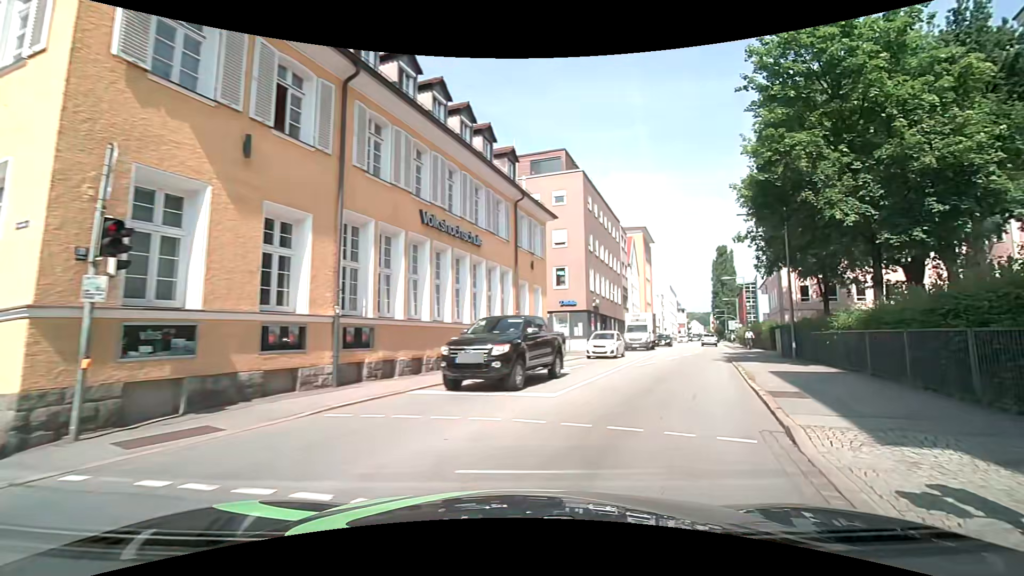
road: primary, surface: asphalt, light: Day
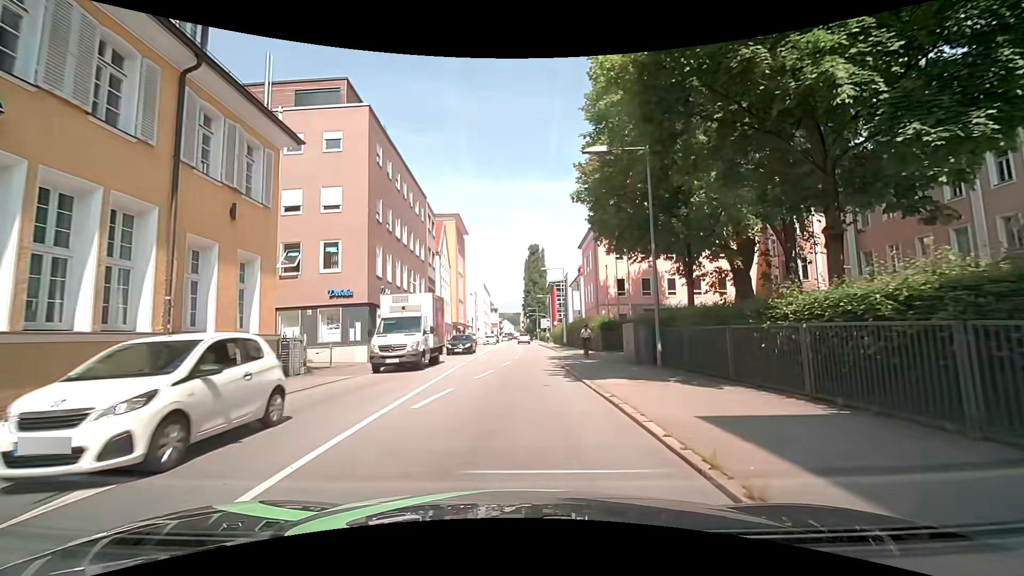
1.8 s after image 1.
(+2.9, +11.6) m; +22°
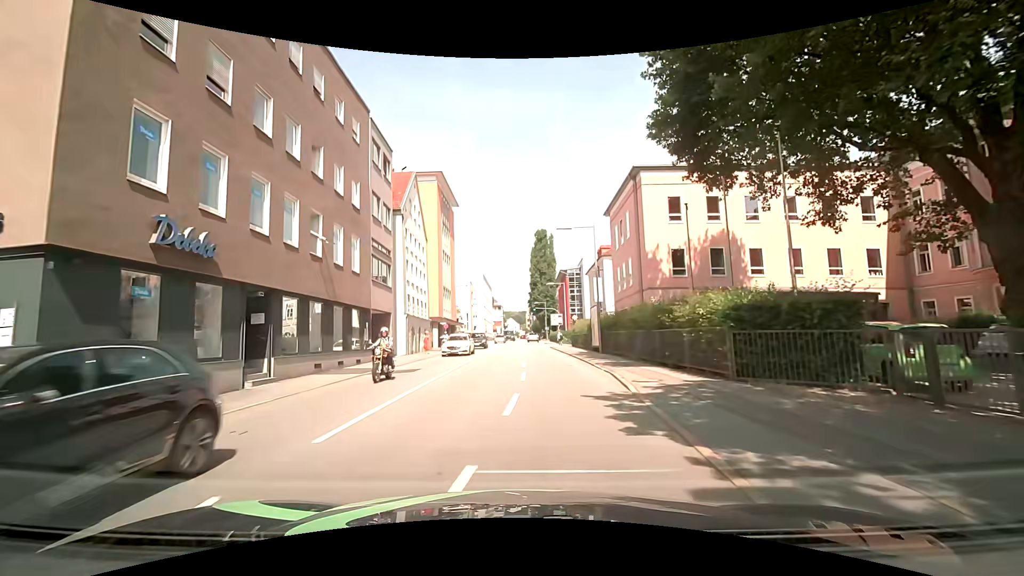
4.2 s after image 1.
(+0.1, +19.1) m; -1°
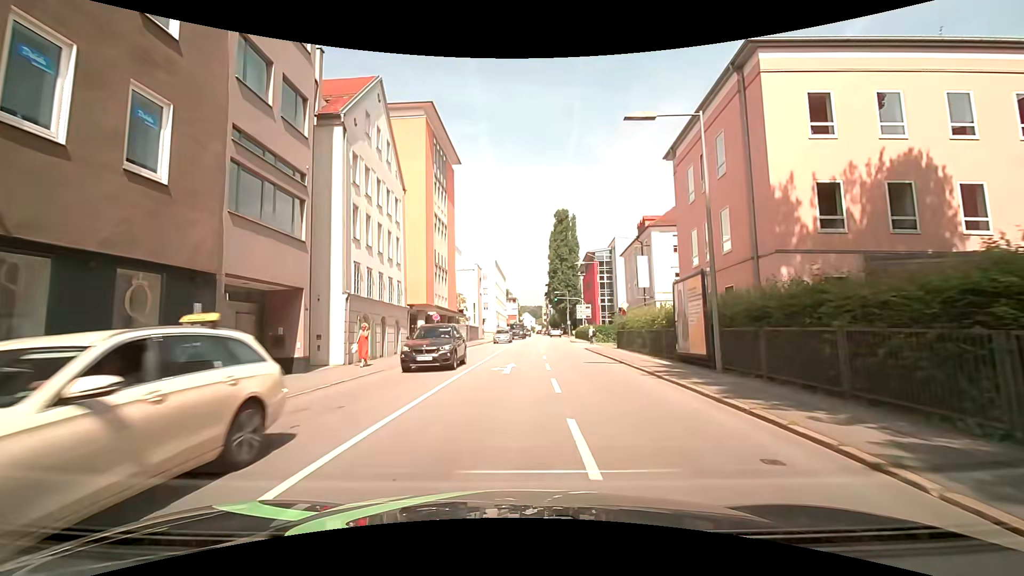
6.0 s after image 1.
(-0.1, +15.6) m; -1°
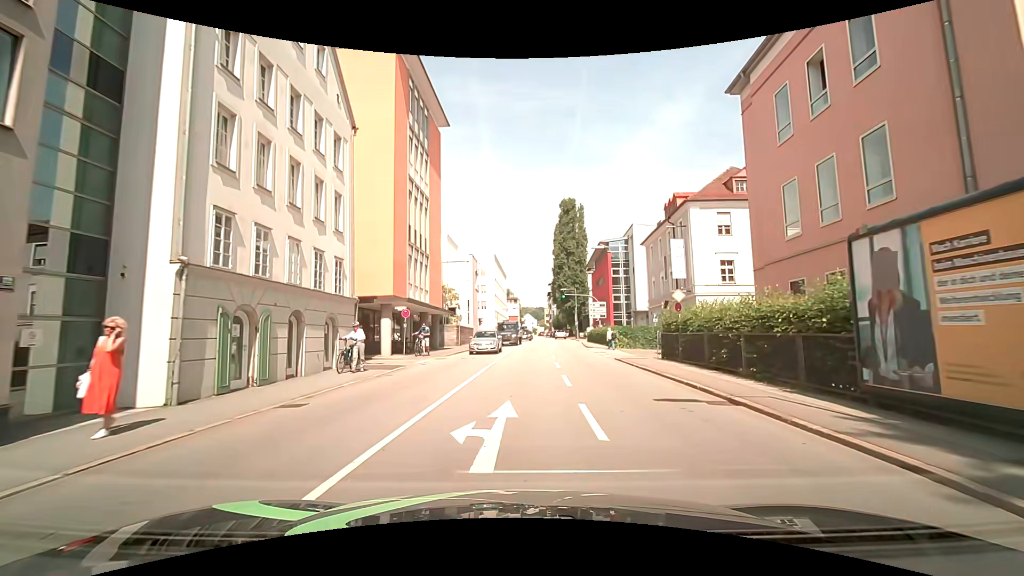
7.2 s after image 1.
(0.0, +10.3) m; -1°
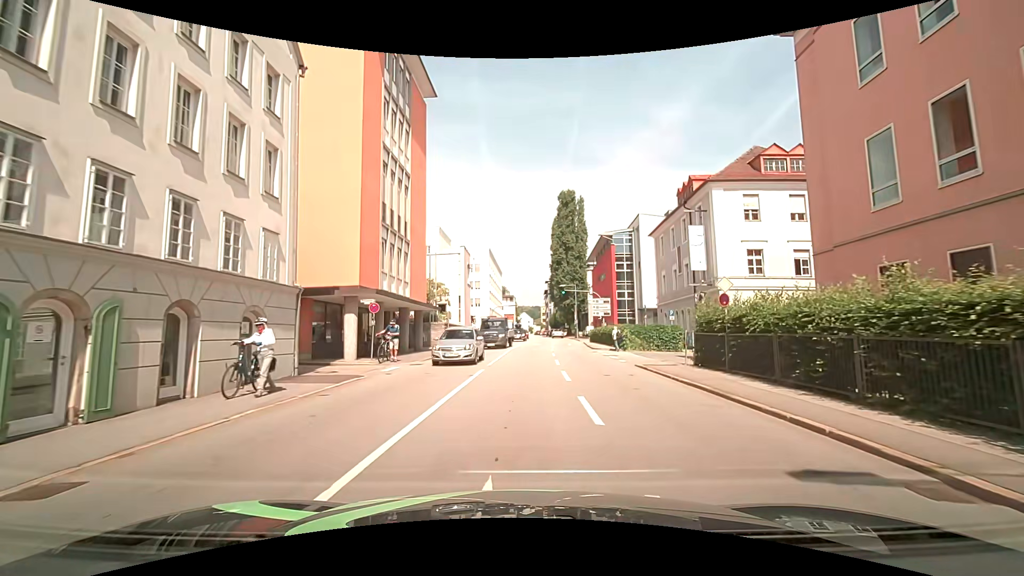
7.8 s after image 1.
(+0.1, +5.1) m; +2°
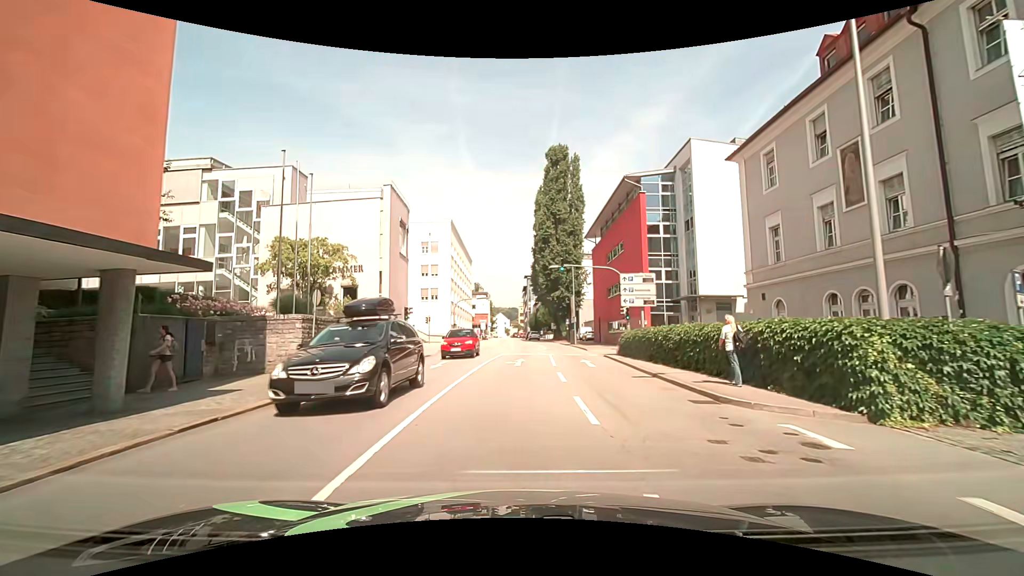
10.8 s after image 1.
(+0.4, +24.1) m; +1°
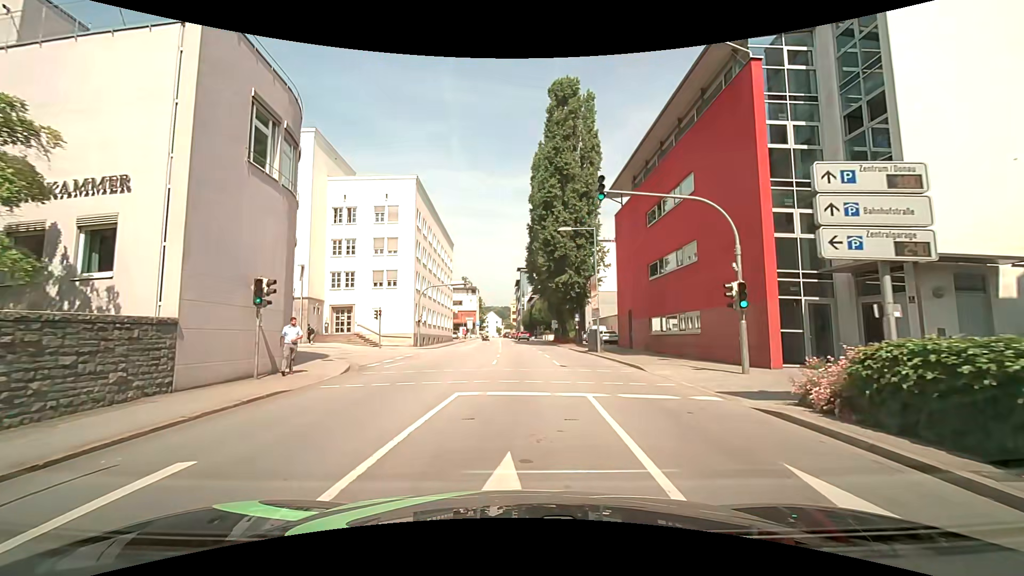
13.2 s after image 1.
(+0.5, +18.6) m; +2°
